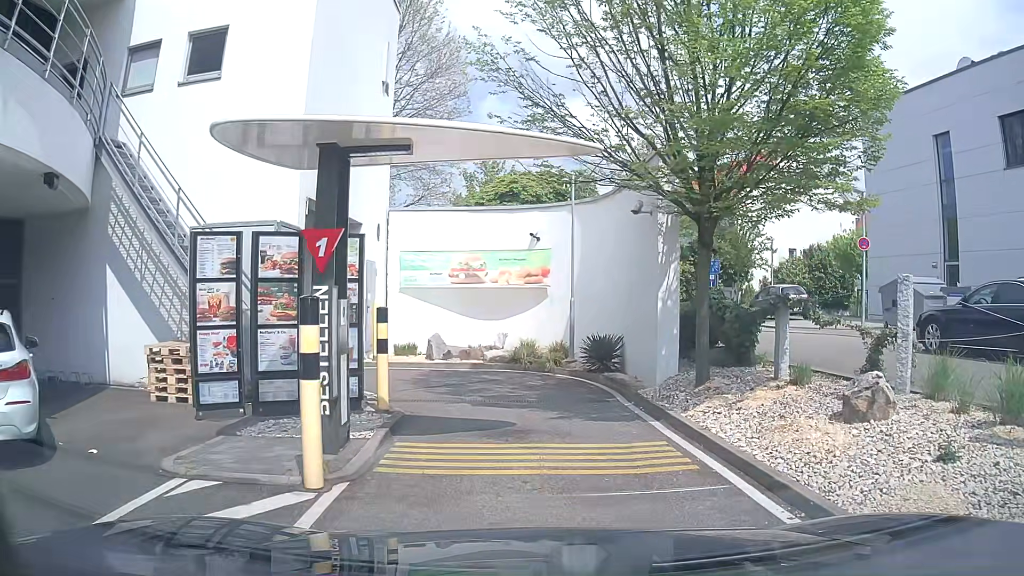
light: Day
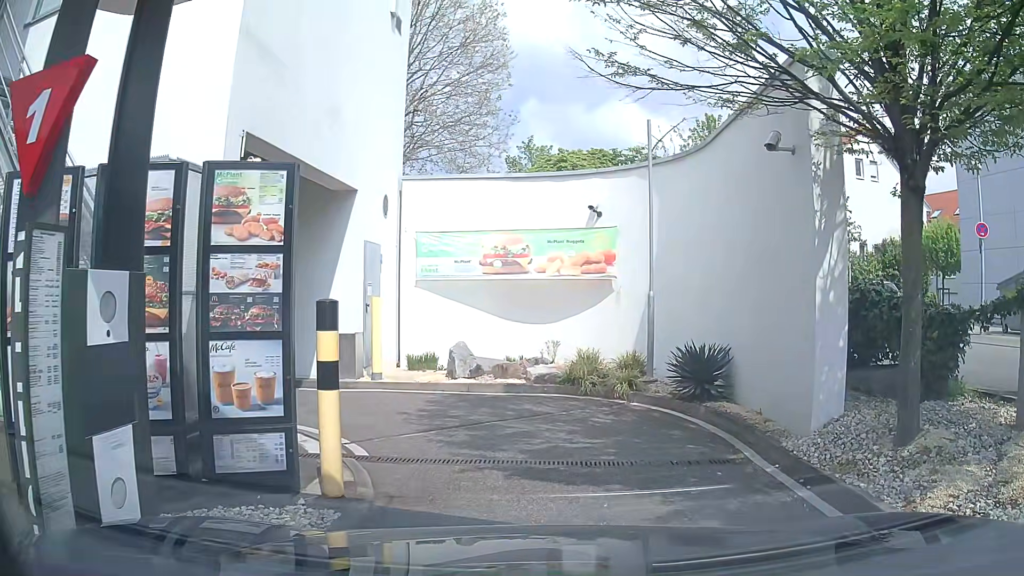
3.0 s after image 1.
(-0.1, +4.3) m; -3°
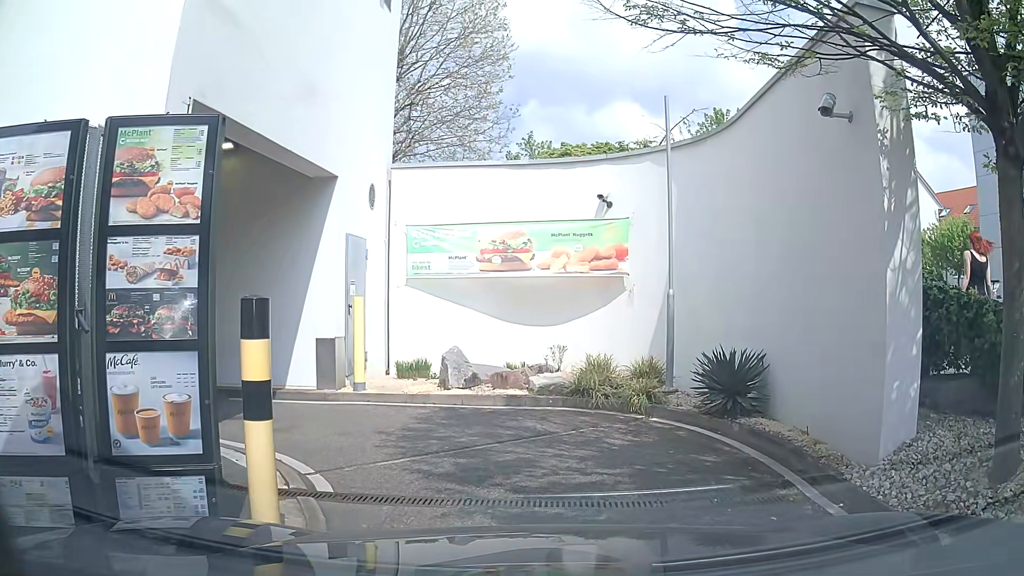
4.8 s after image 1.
(0.0, +1.3) m; 0°
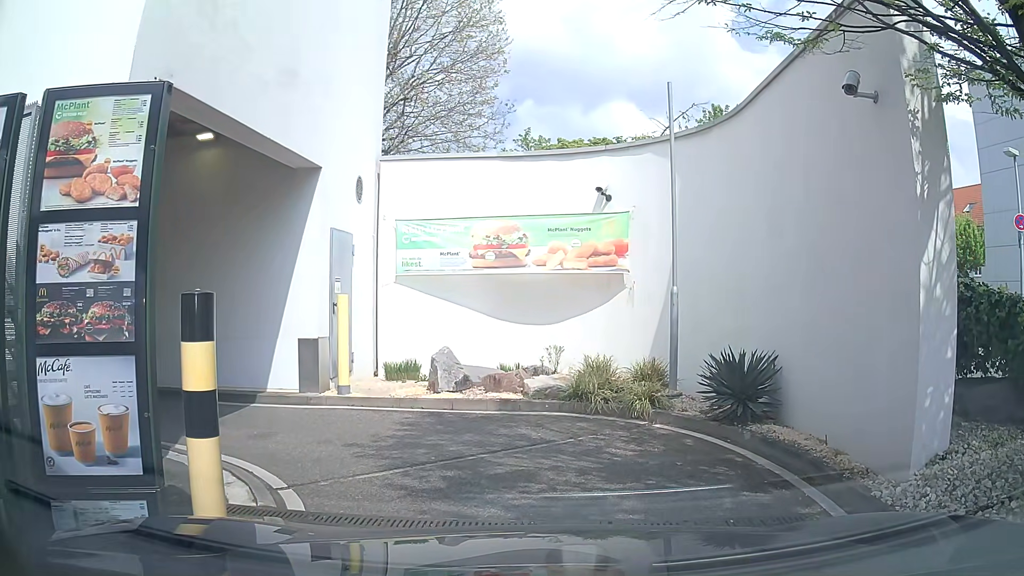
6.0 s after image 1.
(0.0, +0.6) m; 0°
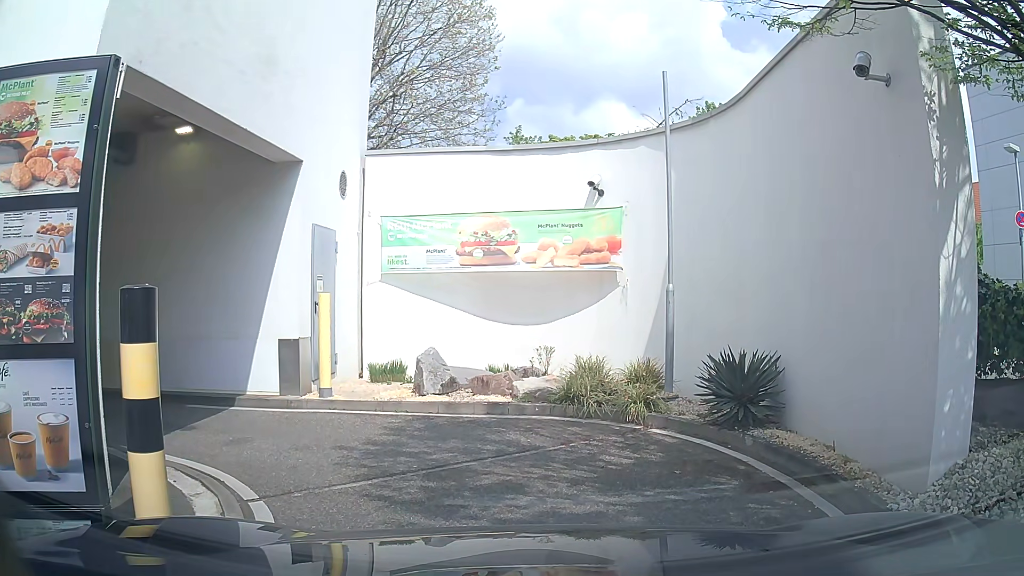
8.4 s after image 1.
(0.0, +0.4) m; 0°
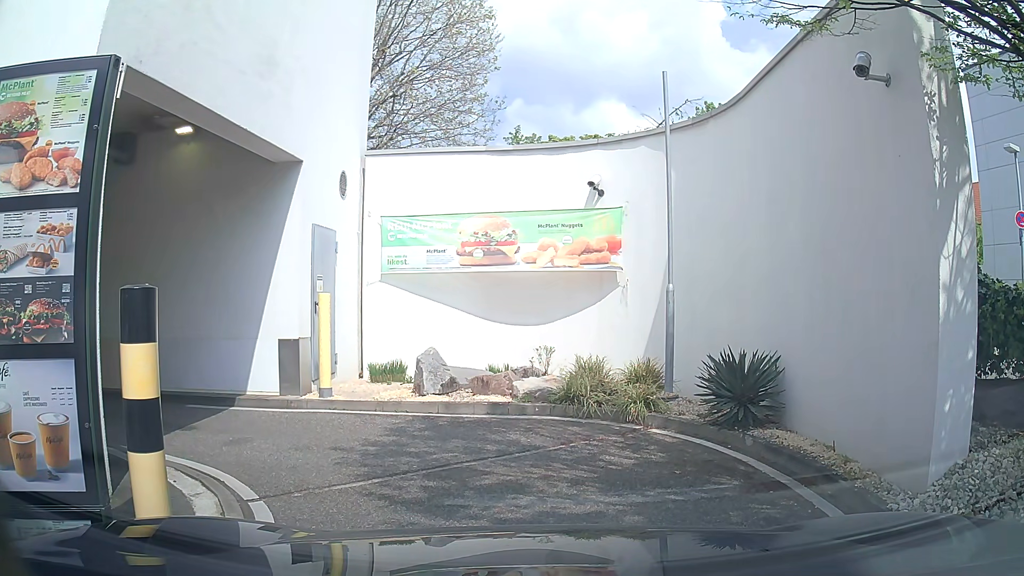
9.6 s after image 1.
(0.0, 0.0) m; 0°
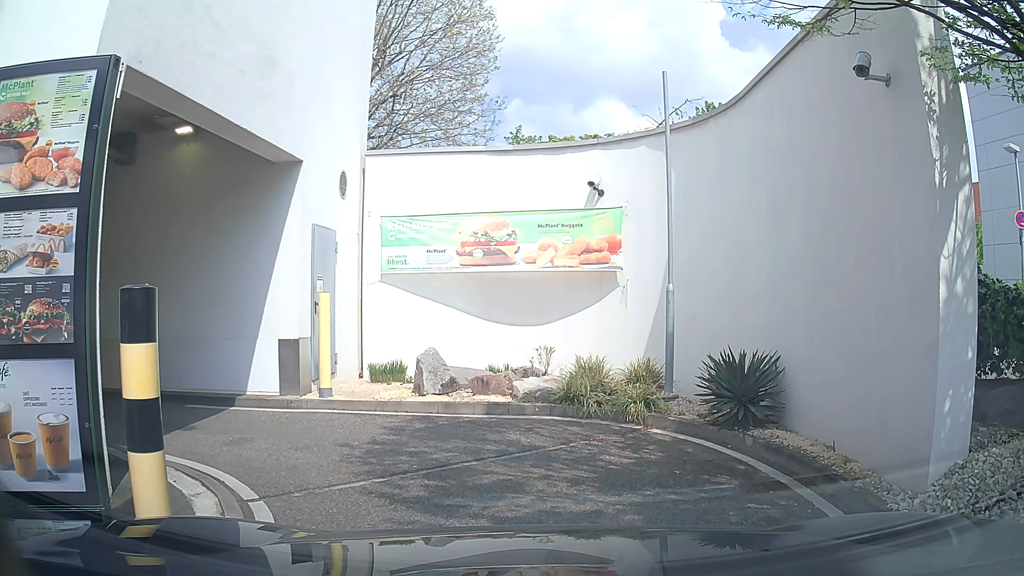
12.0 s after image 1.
(0.0, 0.0) m; 0°
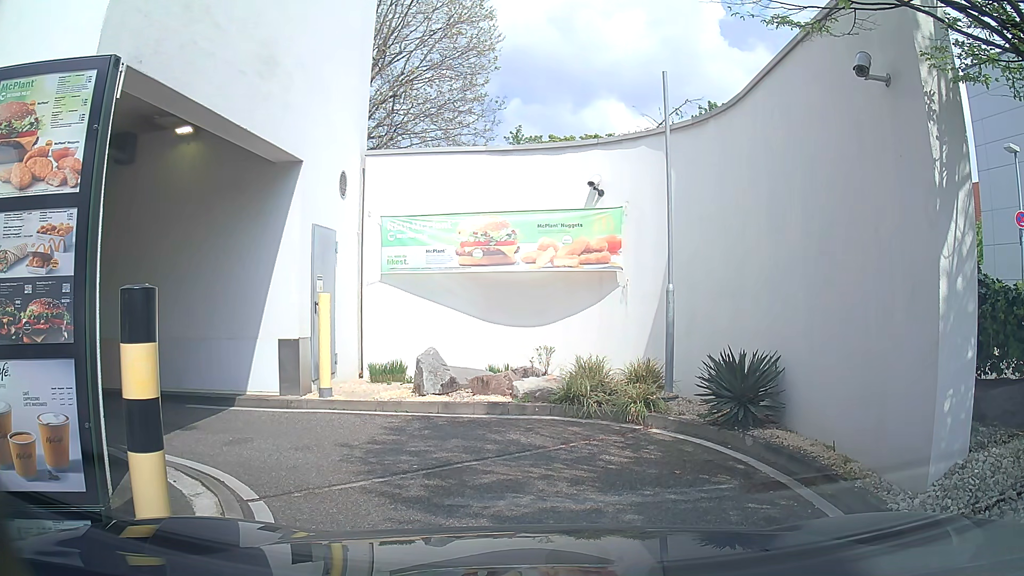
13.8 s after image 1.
(0.0, 0.0) m; 0°
